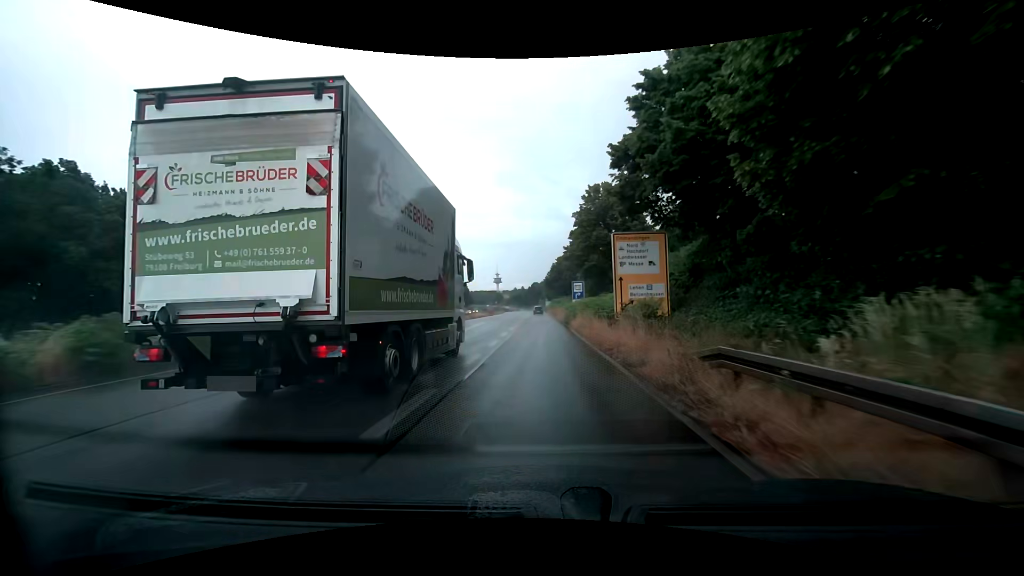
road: trunk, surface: asphalt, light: Day
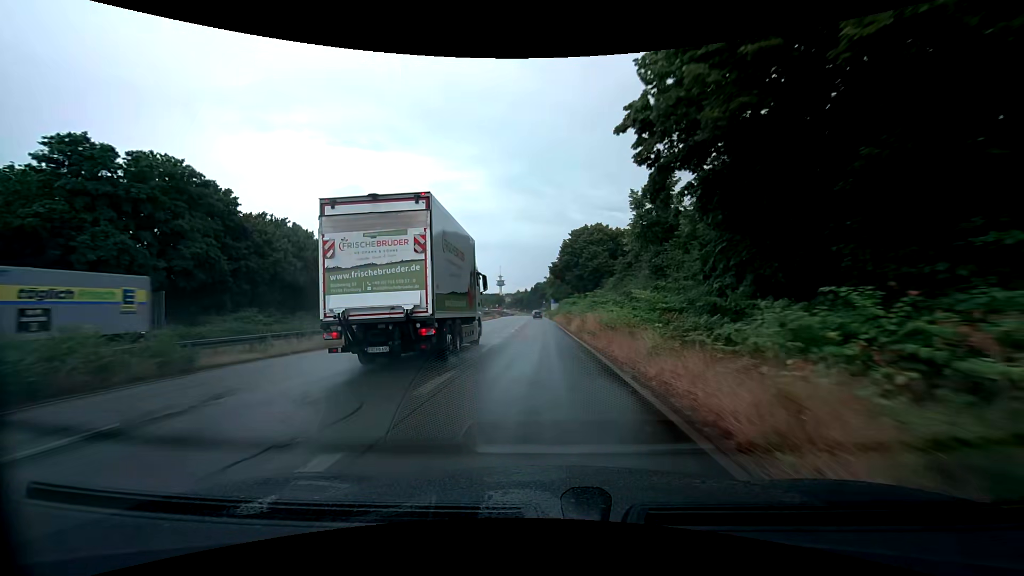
(+0.1, +40.2) m; 0°
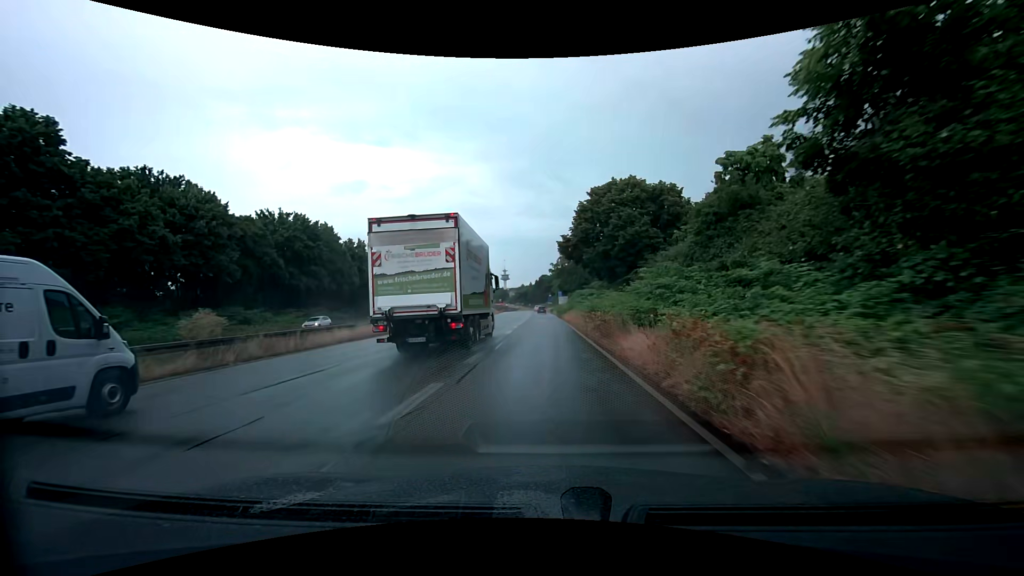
(-0.1, +20.3) m; -1°
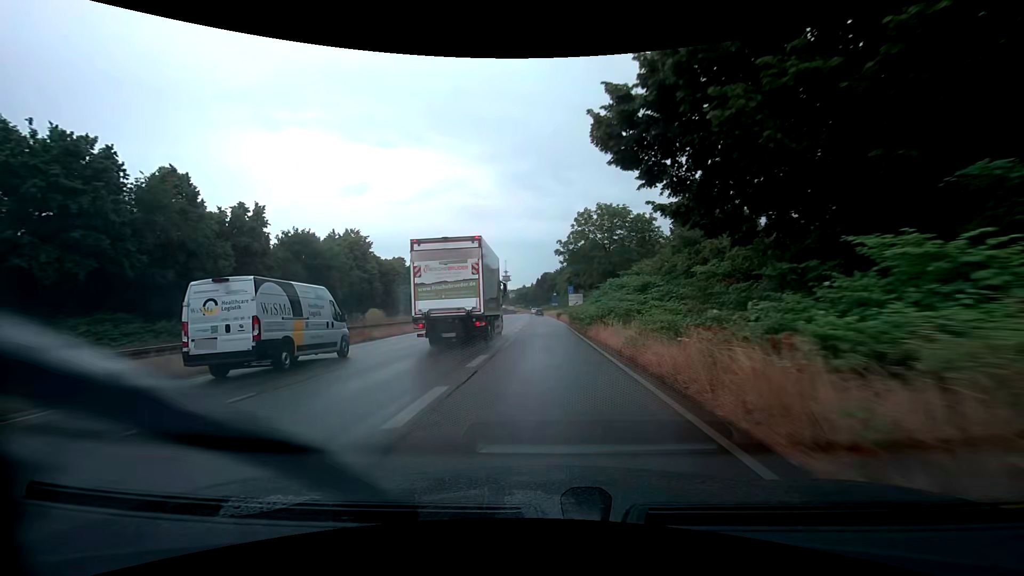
(-0.1, +30.8) m; 0°
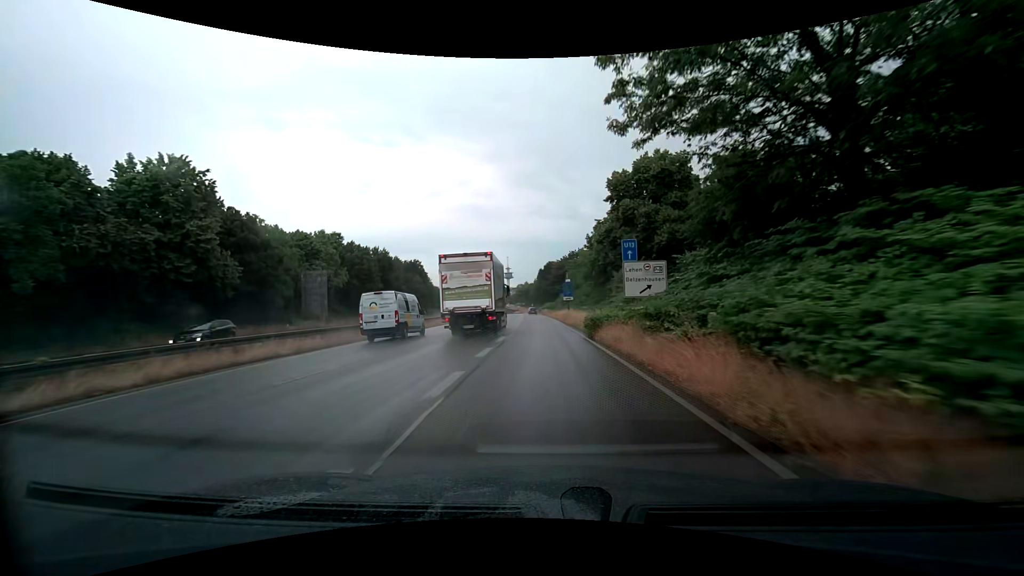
(-0.2, +41.2) m; 0°
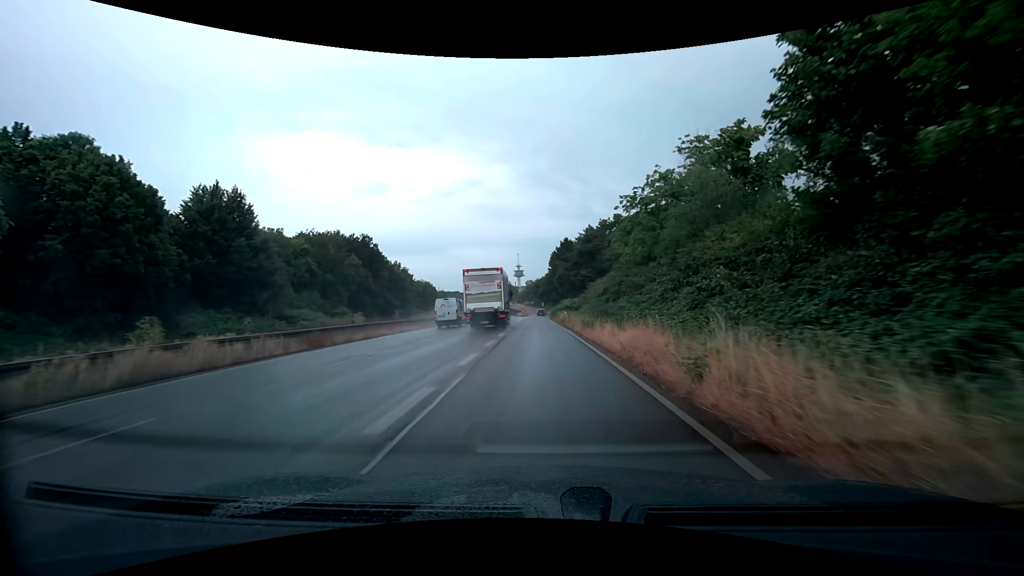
(-0.6, +50.9) m; -1°
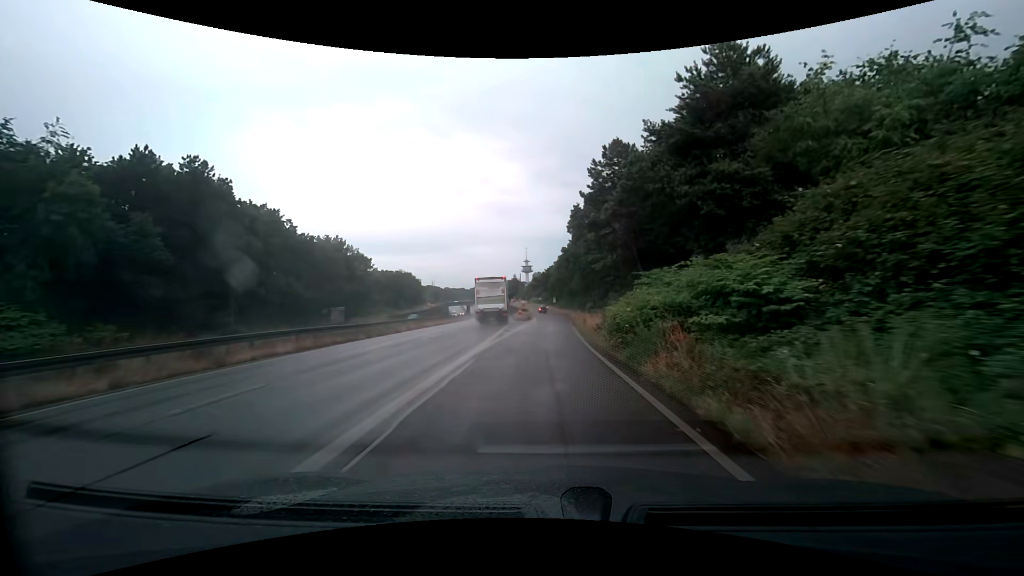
(-0.8, +50.5) m; -1°
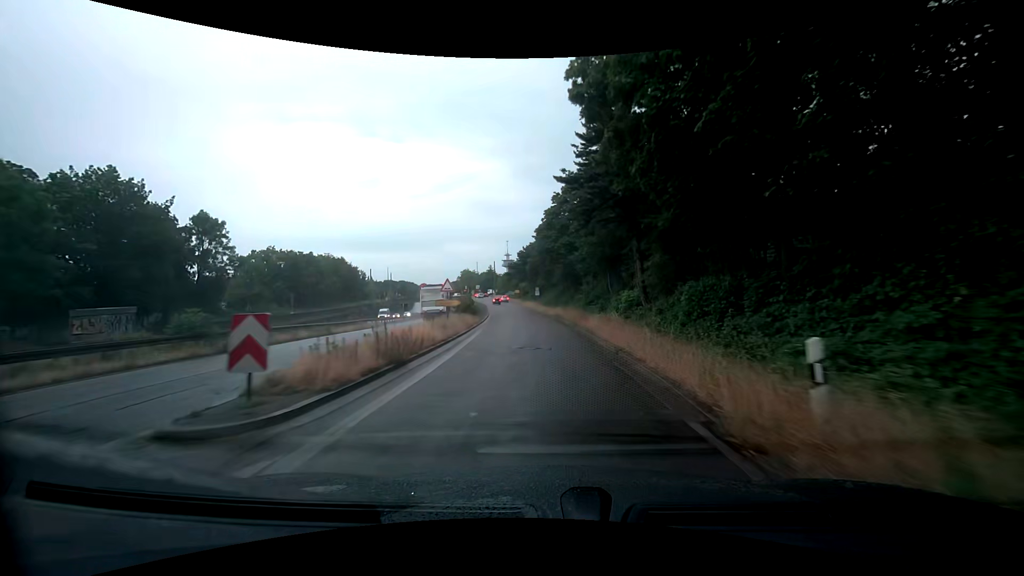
(+0.8, +49.9) m; +2°
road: trunk_link
(0, +10) (0, +20) (0, +30) (0, +40) (-1, +50) (-1, +60) (-2, +70) (-4, +80) (-5, +90) (-6, +100) m
